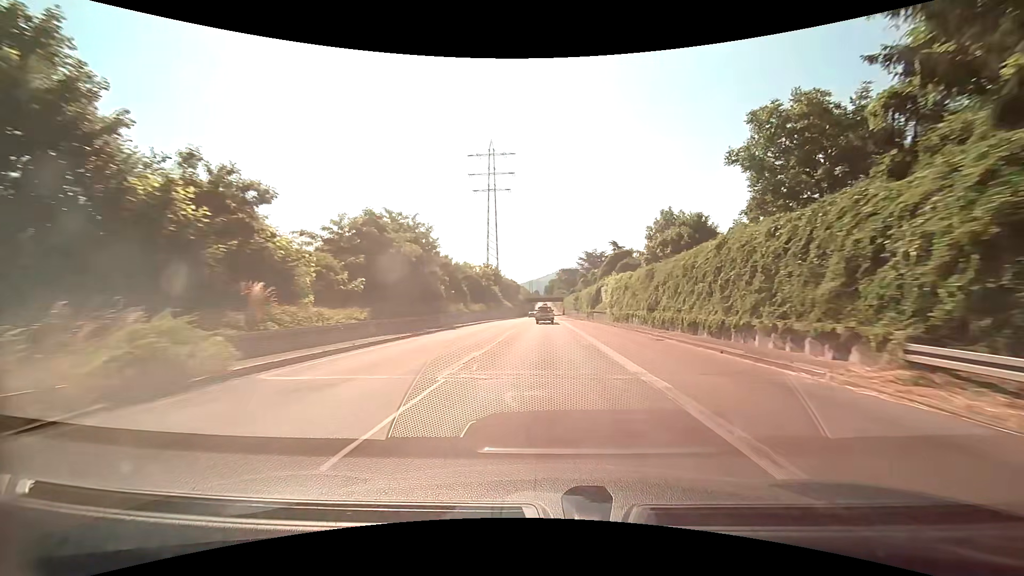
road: trunk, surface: asphalt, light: Day
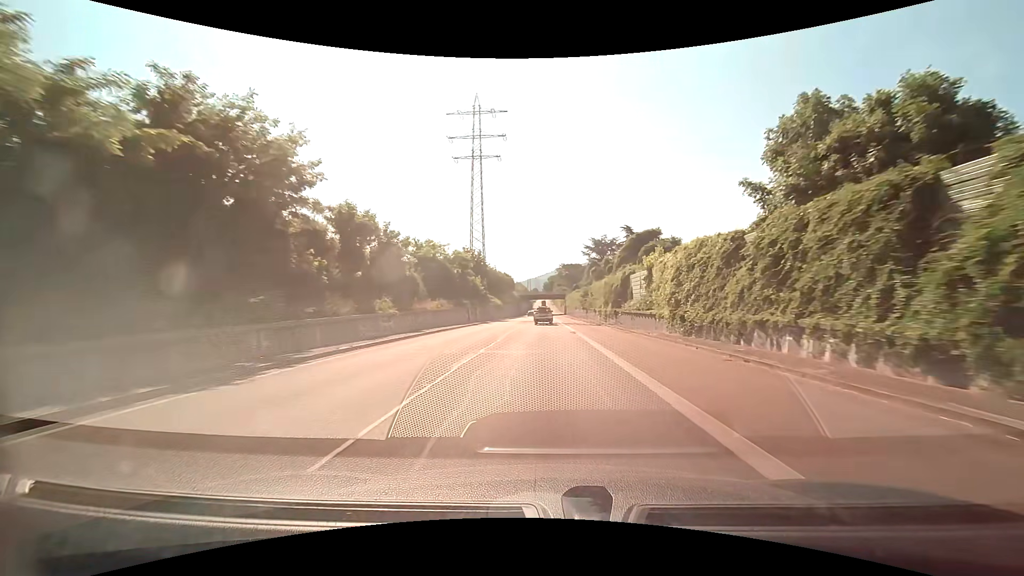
(+0.2, +24.2) m; +1°
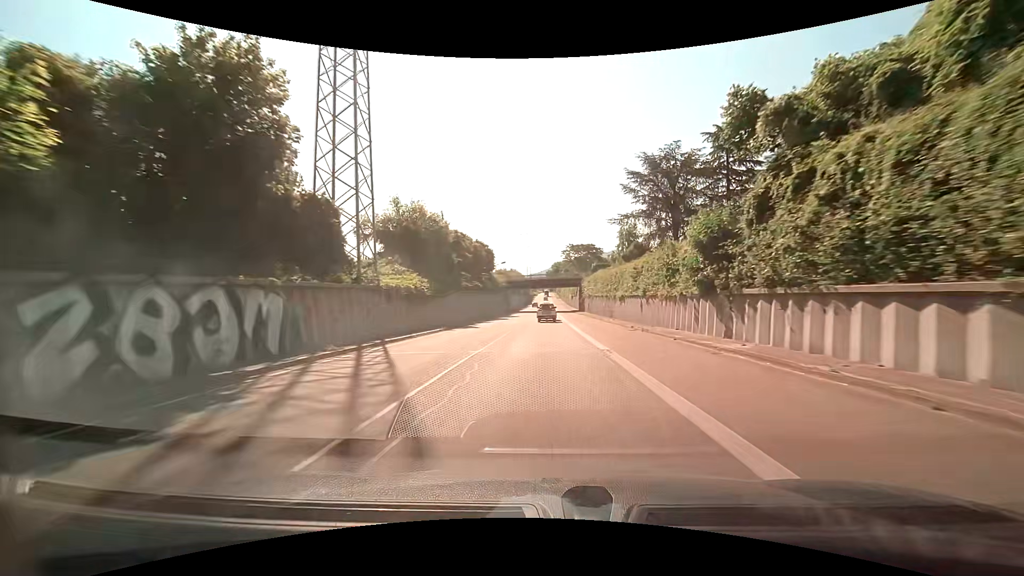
(-0.2, +60.4) m; -1°
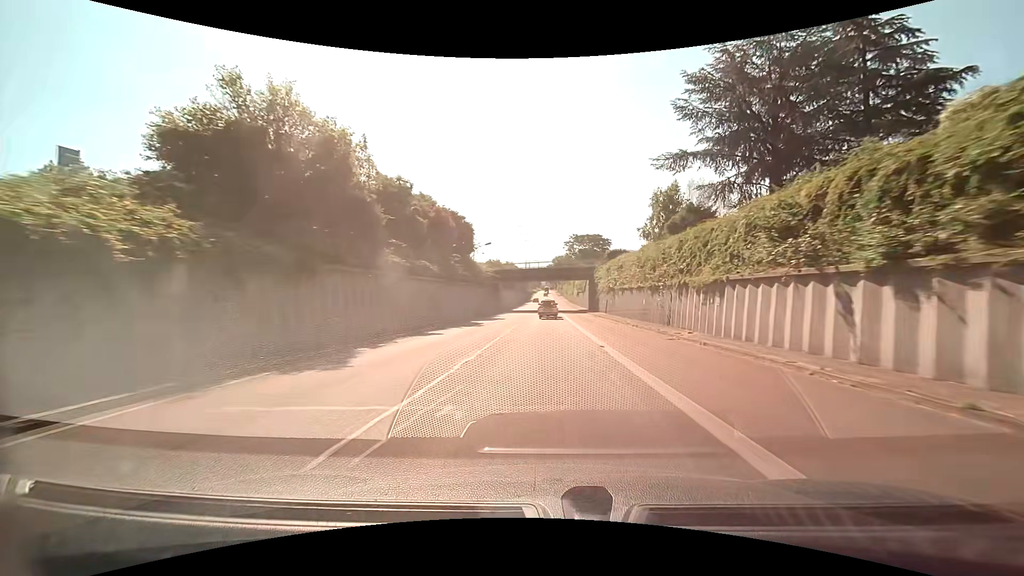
(-0.1, +23.8) m; -1°
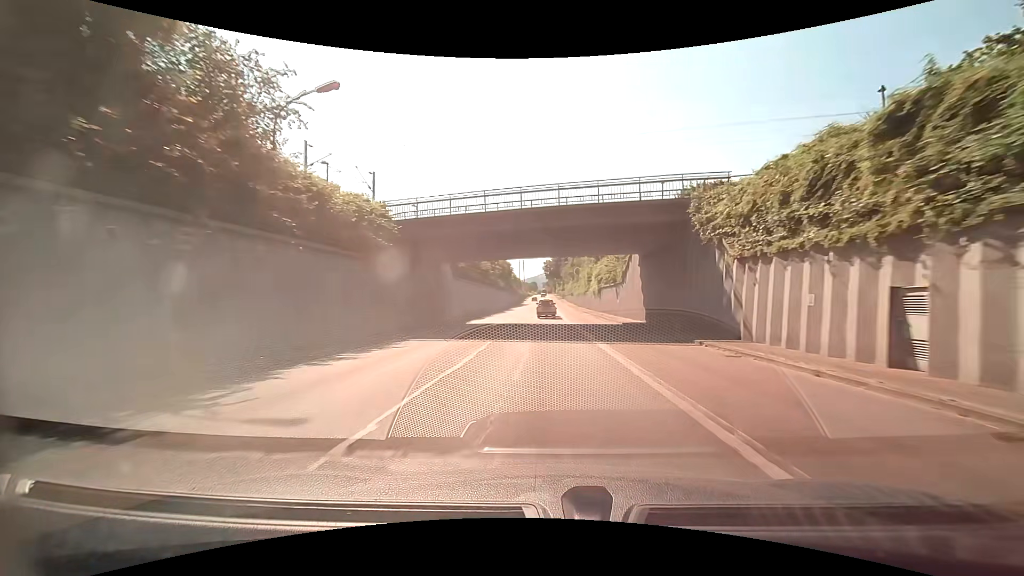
(+0.6, +47.2) m; +1°
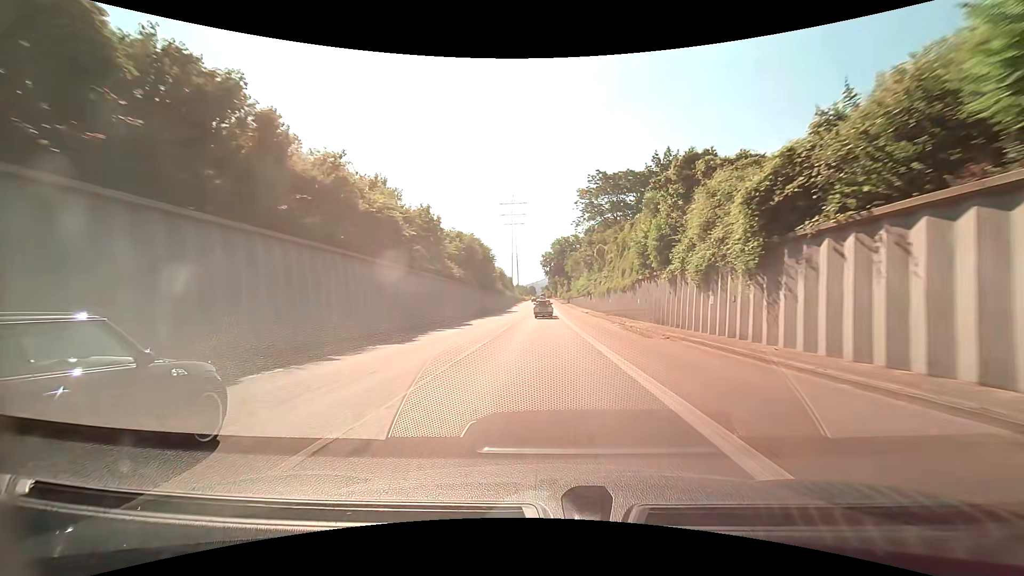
(+0.2, +46.6) m; 0°
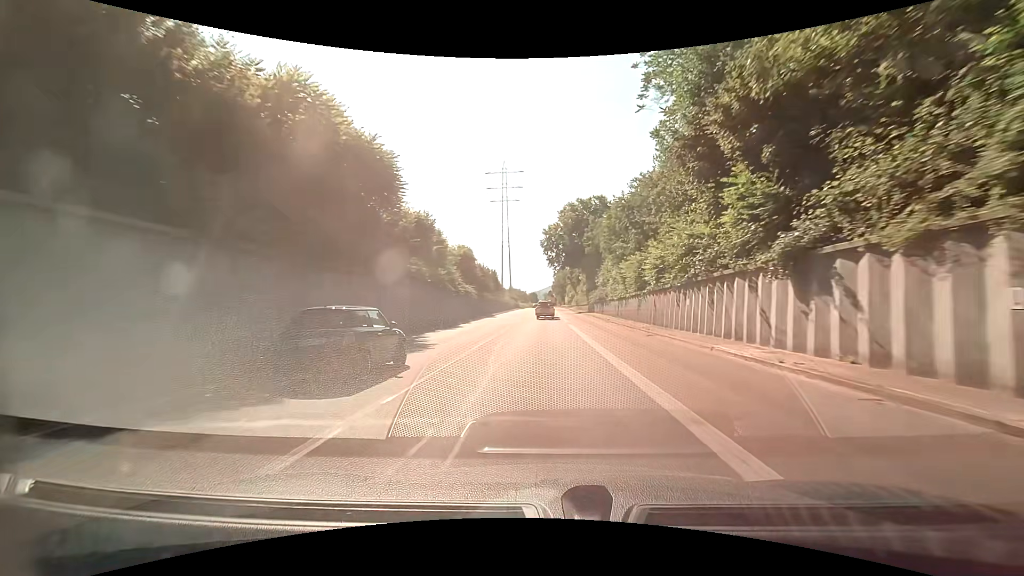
(0.0, +57.9) m; 0°
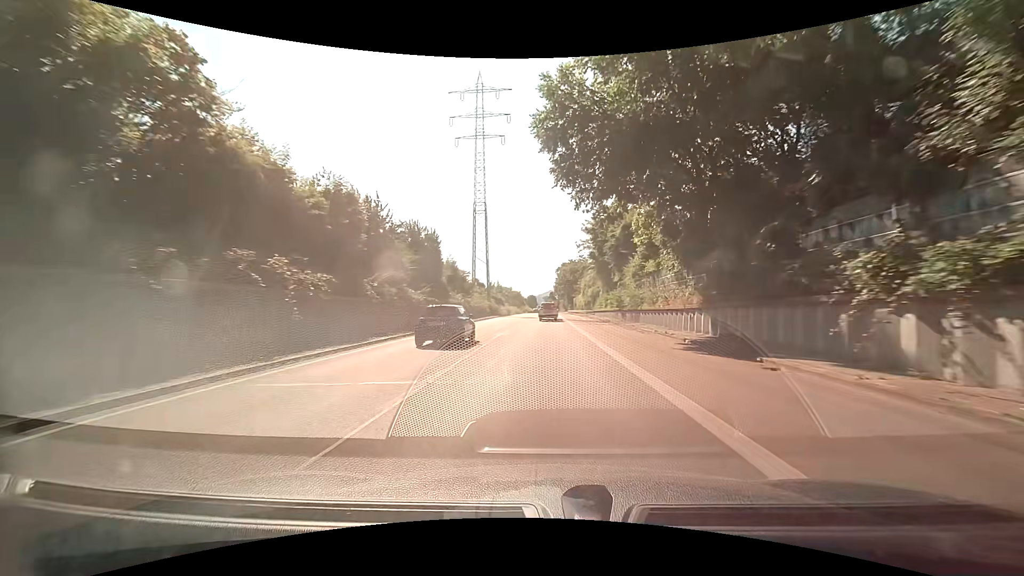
(0.0, +57.2) m; 0°
(0, +10) (0, +20) (0, +30) (0, +40) (0, +50) (0, +60) (0, +70) (0, +80) (0, +90) (0, +100) m
